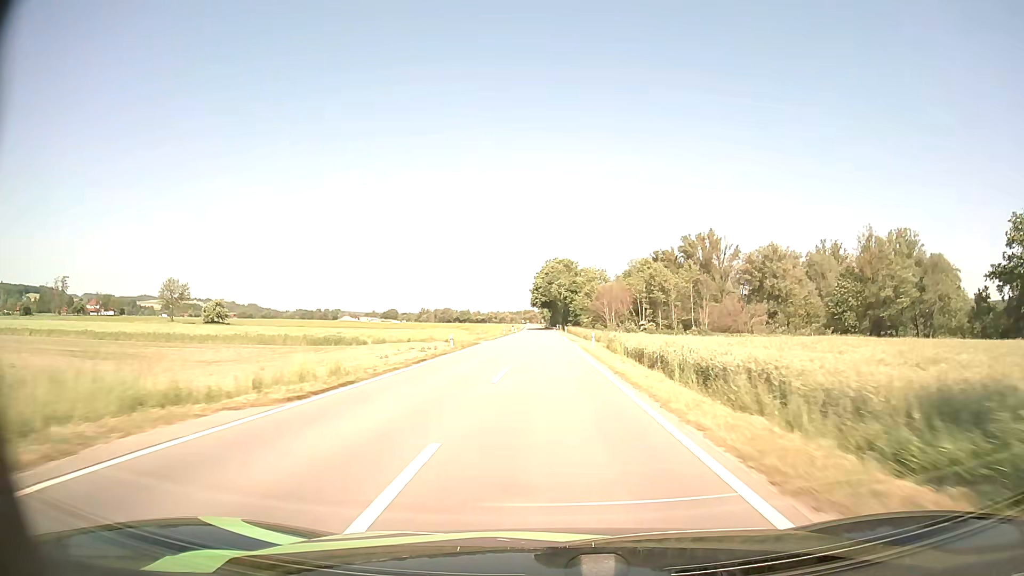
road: tertiary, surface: asphalt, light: Day
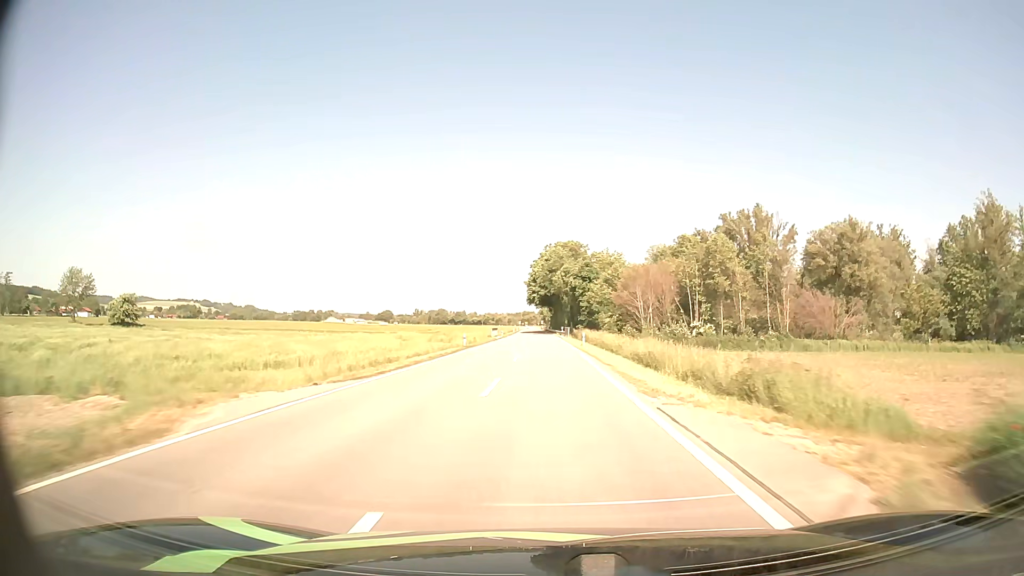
(0.0, +38.9) m; 0°
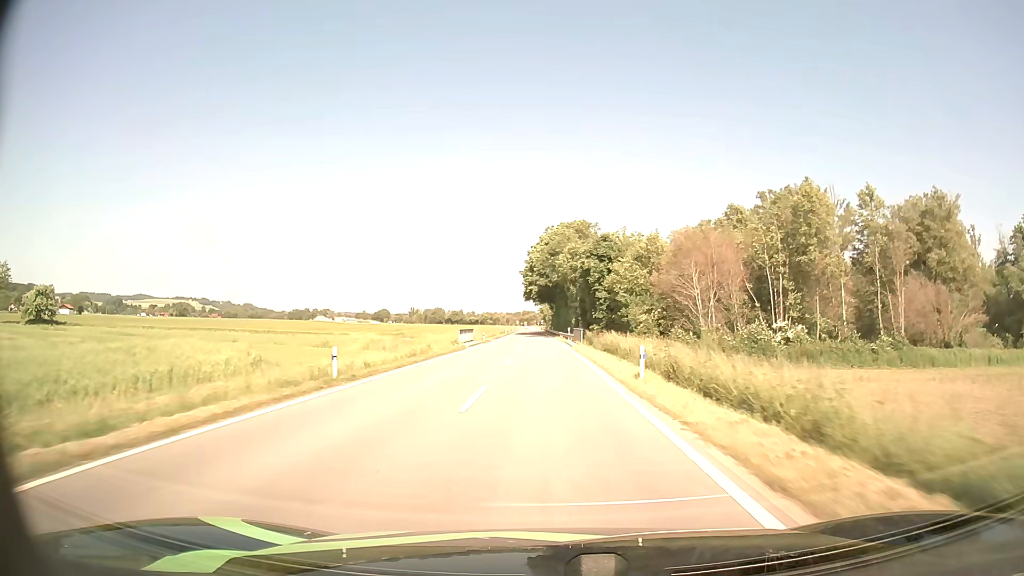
(0.0, +26.0) m; 0°
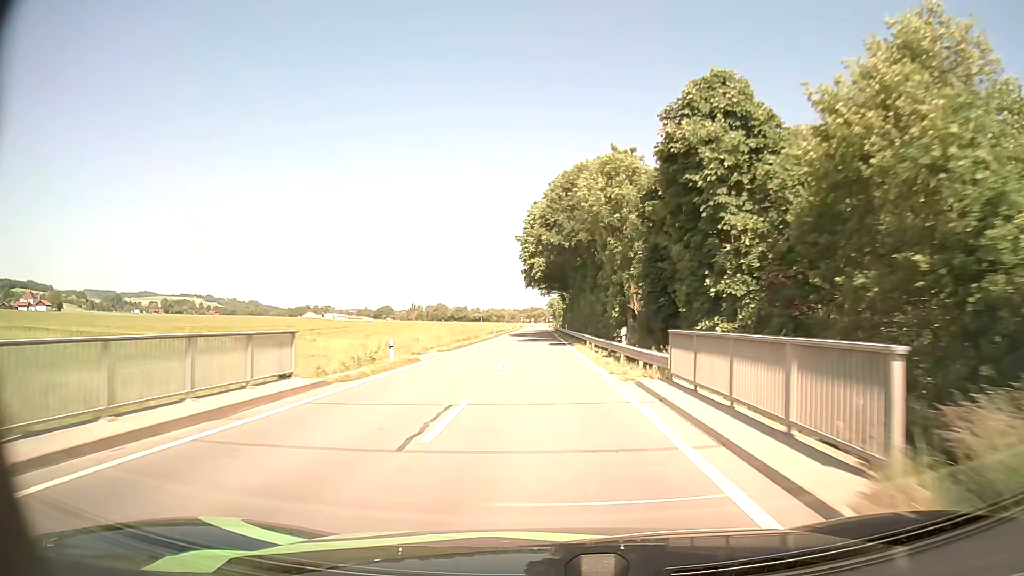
(-0.2, +39.2) m; -1°
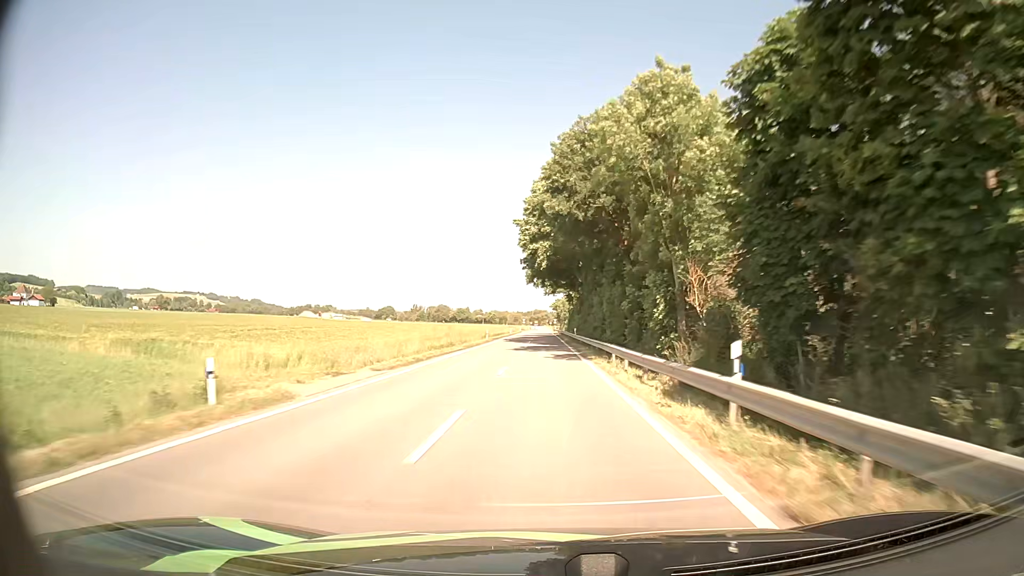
(-0.1, +13.1) m; 0°
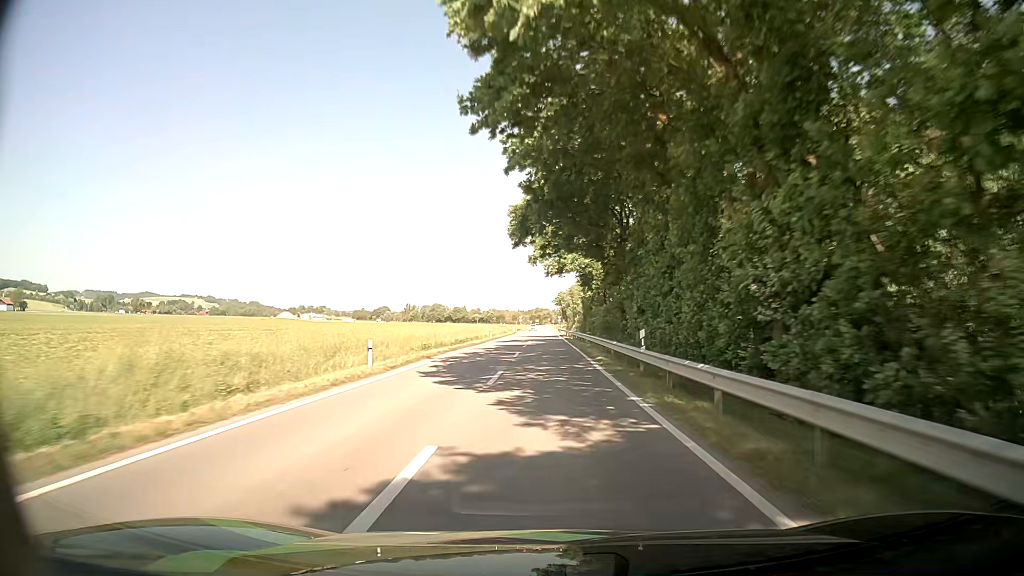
(-0.2, +39.4) m; 0°
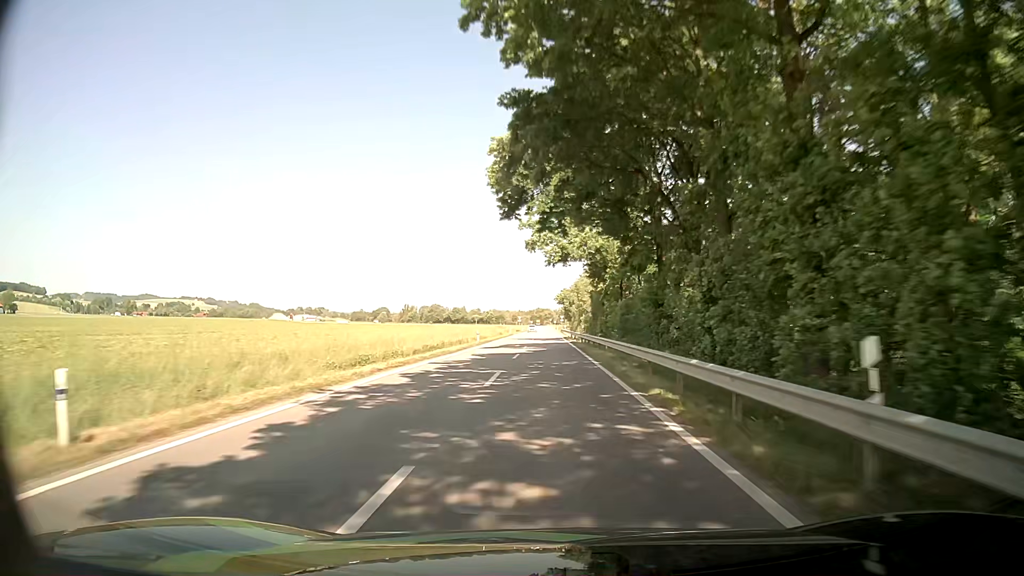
(0.0, +13.1) m; 0°
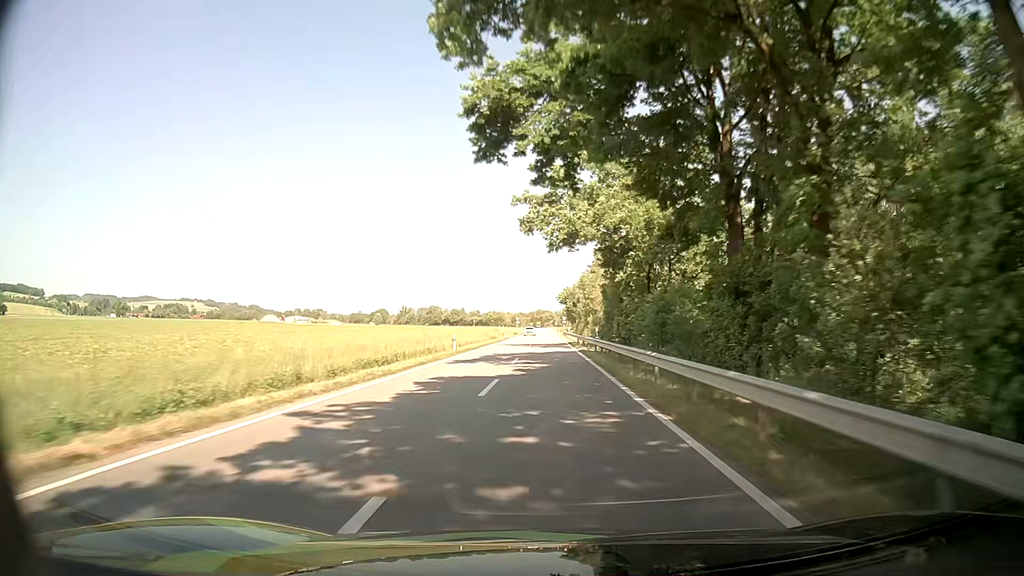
(+0.1, +13.2) m; 0°
(0, +10) (0, +20) (0, +30) (0, +40) (0, +50) (0, +60) (0, +70) (0, +80) (0, +90) (0, +100) m
